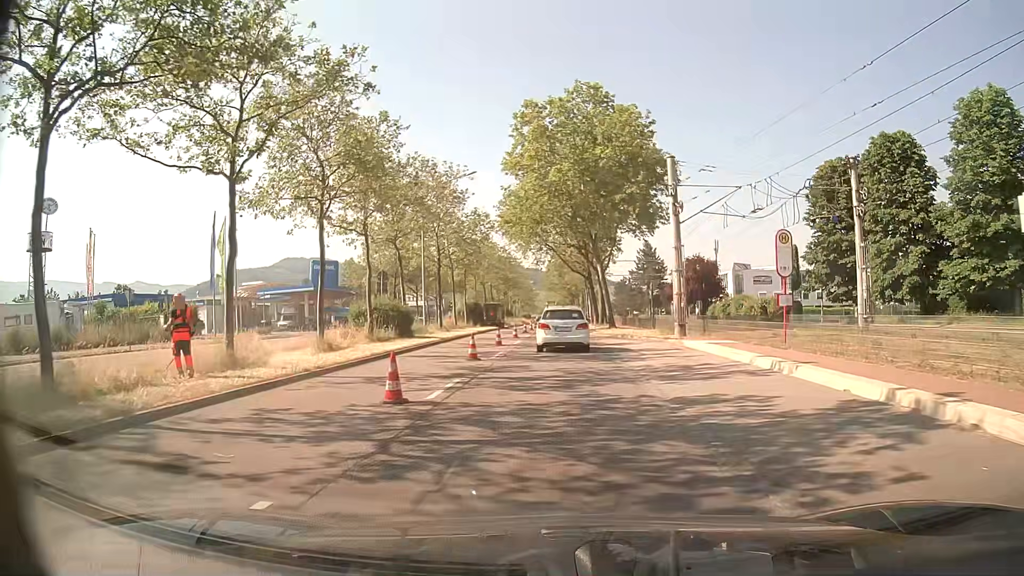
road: primary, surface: asphalt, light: Day
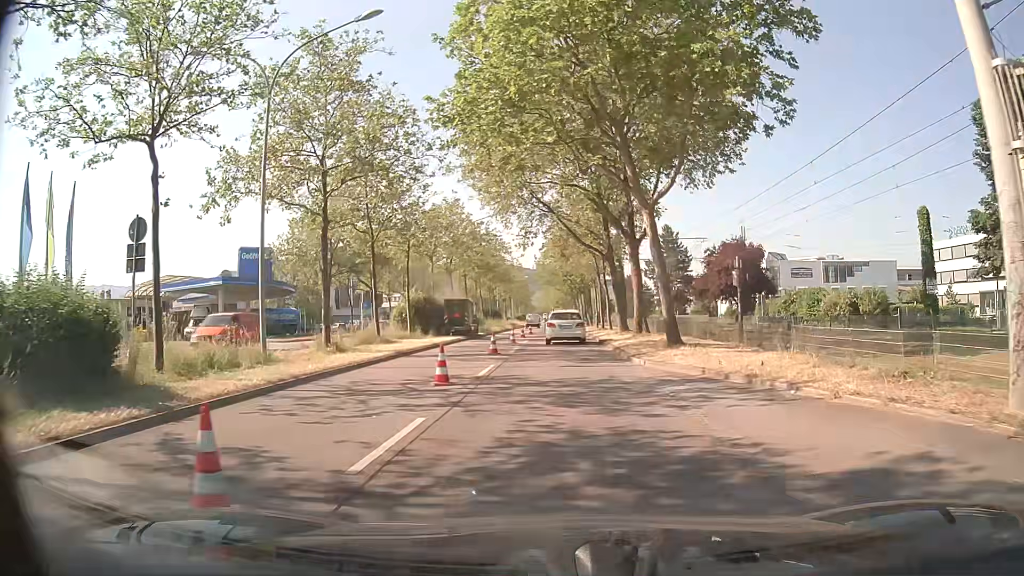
(0.0, +23.2) m; 0°
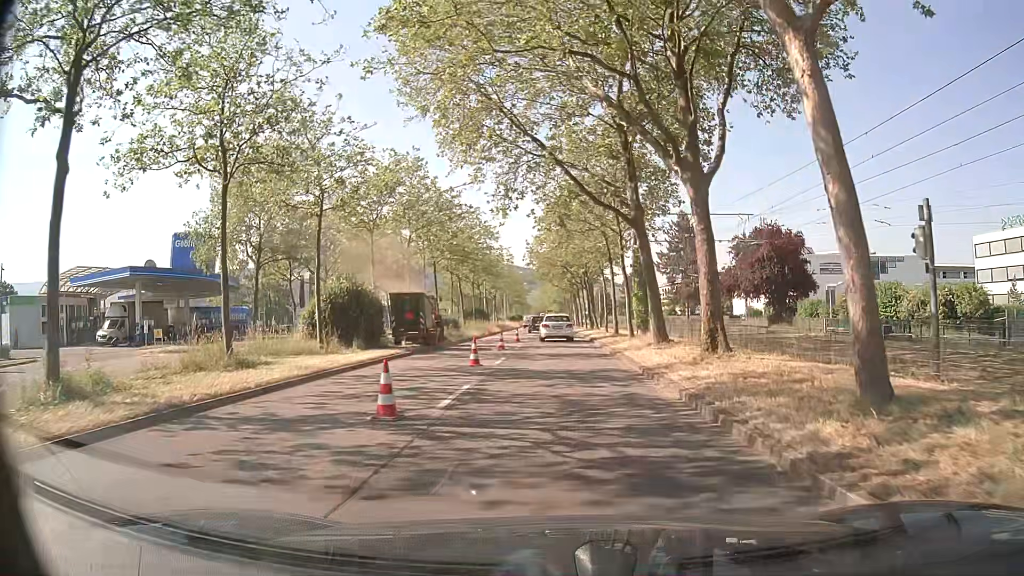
(+0.1, +14.0) m; 0°
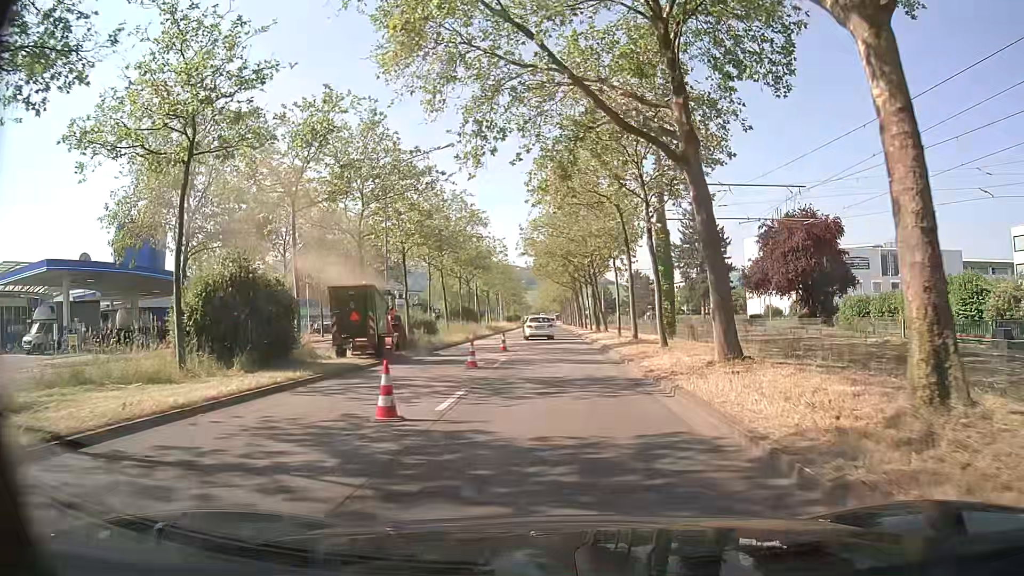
(0.0, +9.4) m; 0°
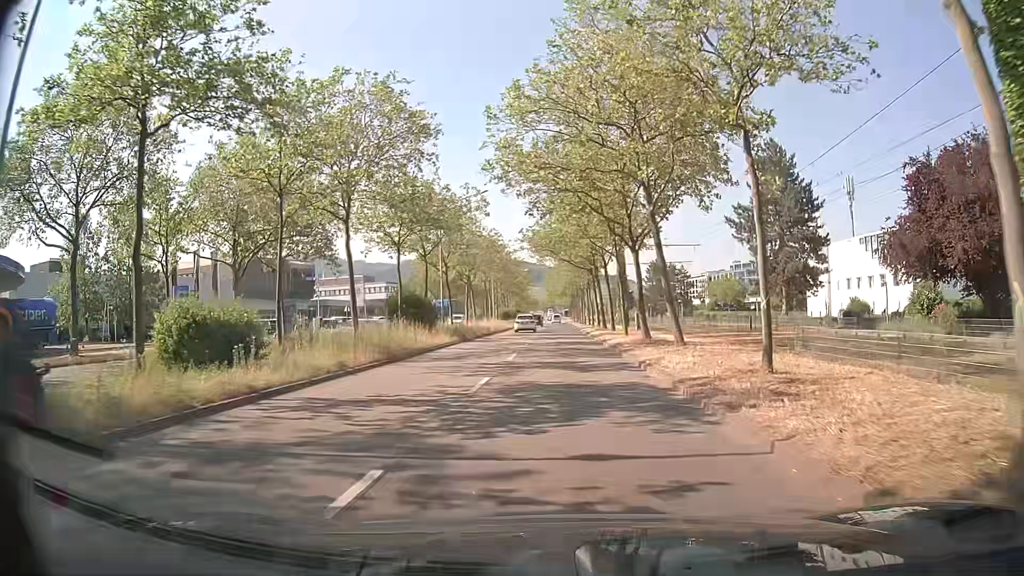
(-0.2, +25.7) m; 0°
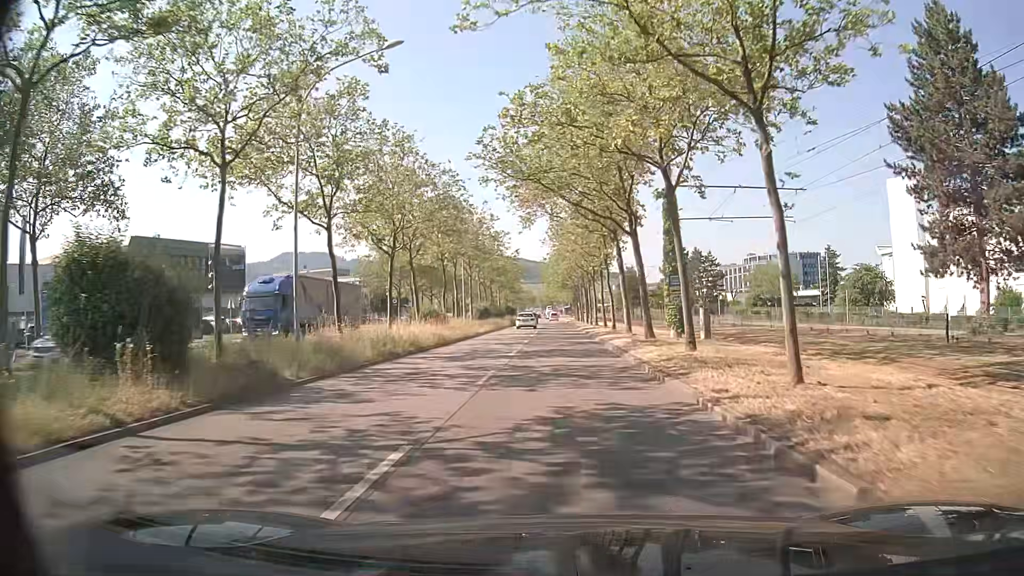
(0.0, +26.5) m; 0°
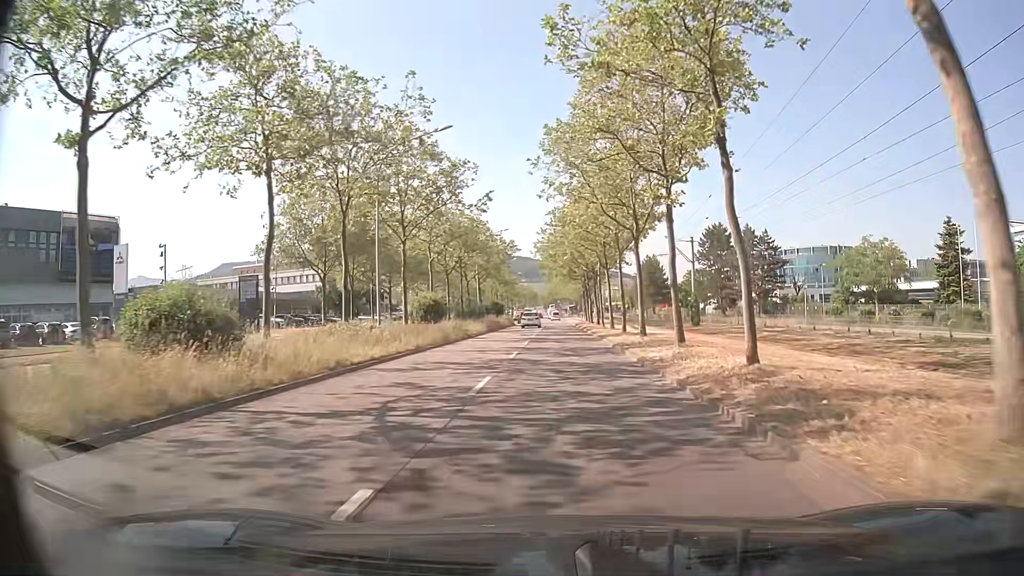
(-0.1, +29.5) m; 0°
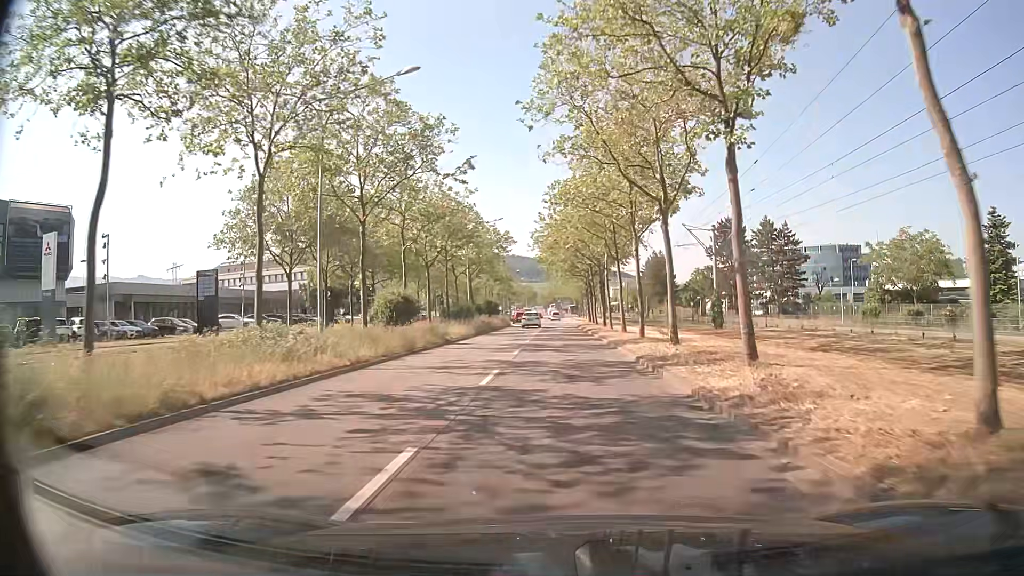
(0.0, +7.6) m; 0°
(0, +10) (0, +20) (0, +30) (0, +40) (0, +50) (0, +60) (0, +70) (0, +80) (0, +90) (0, +100) m
